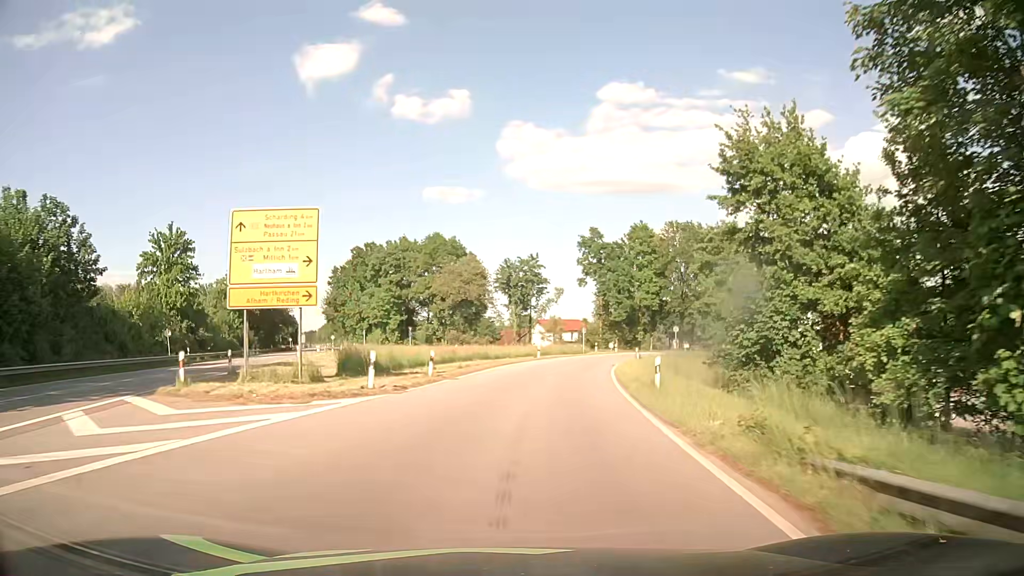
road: primary_link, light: Day
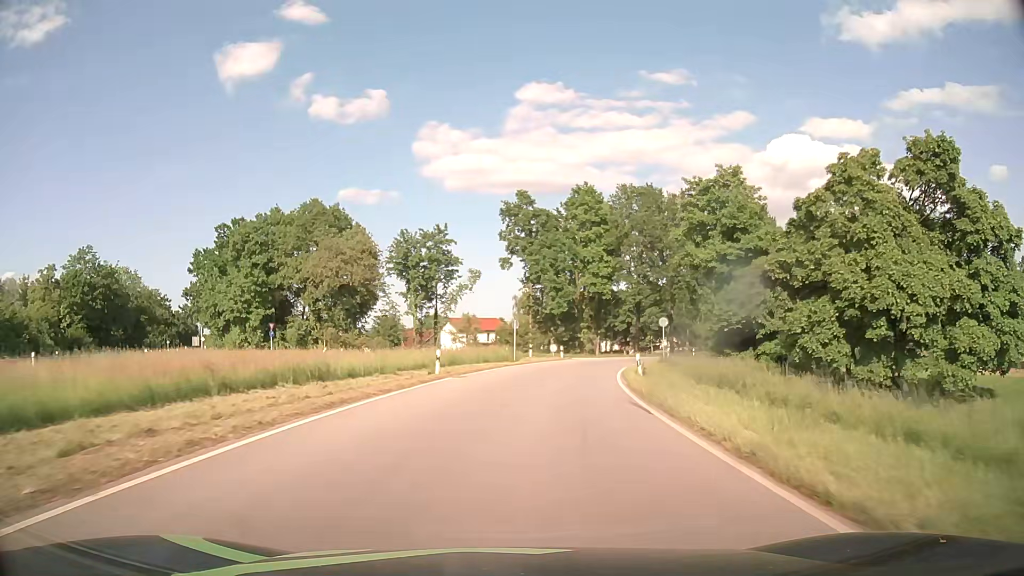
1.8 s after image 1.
(+1.6, +26.2) m; +8°
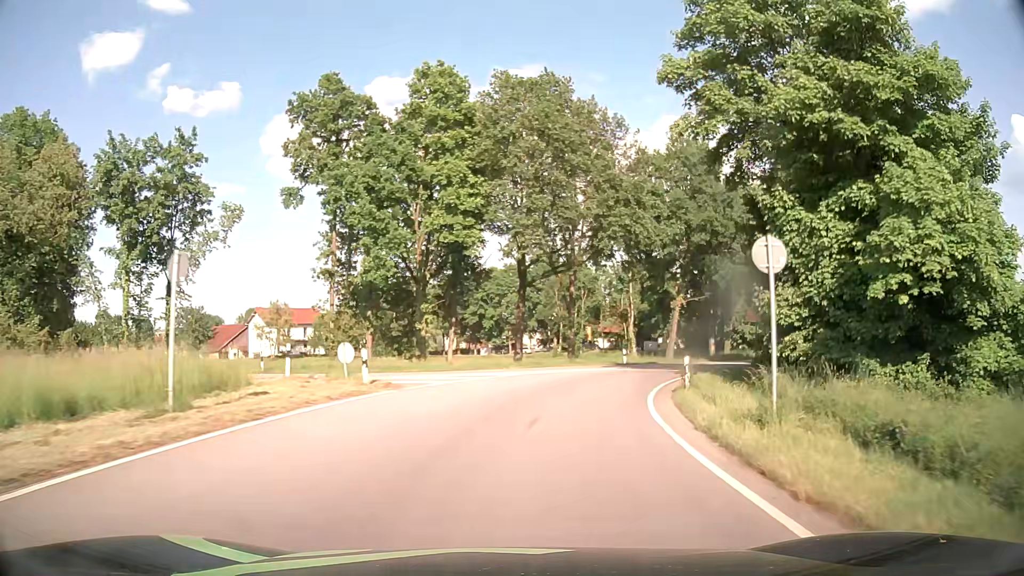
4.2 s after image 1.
(+3.0, +34.0) m; +12°
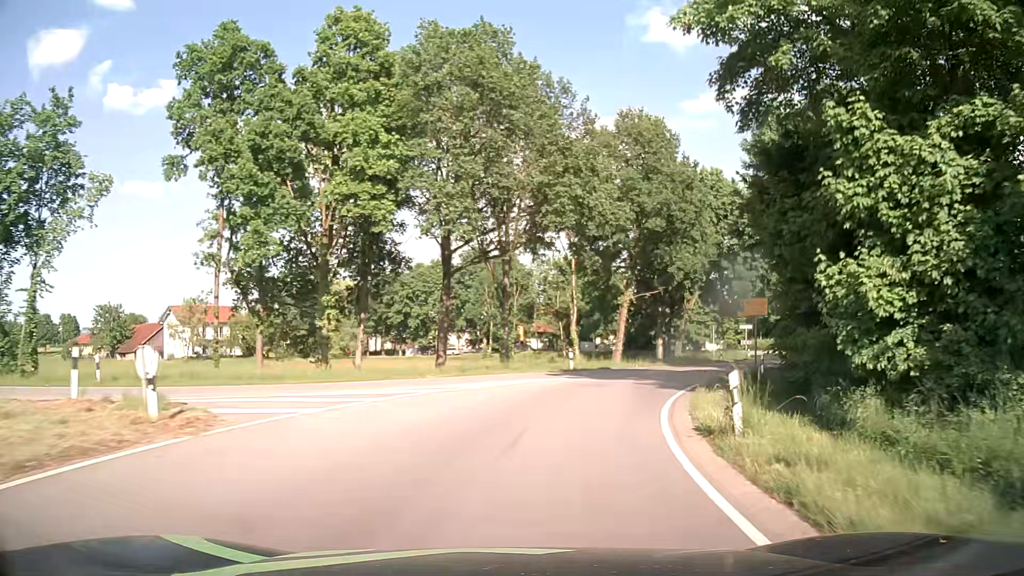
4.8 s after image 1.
(+0.4, +8.0) m; +6°
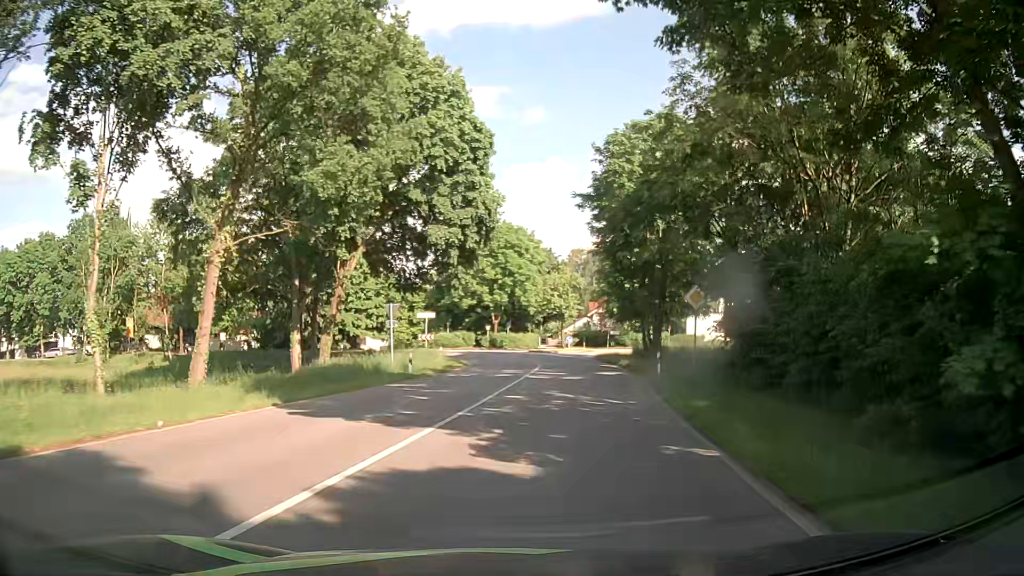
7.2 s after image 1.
(+7.2, +28.2) m; +29°
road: tertiary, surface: asphalt
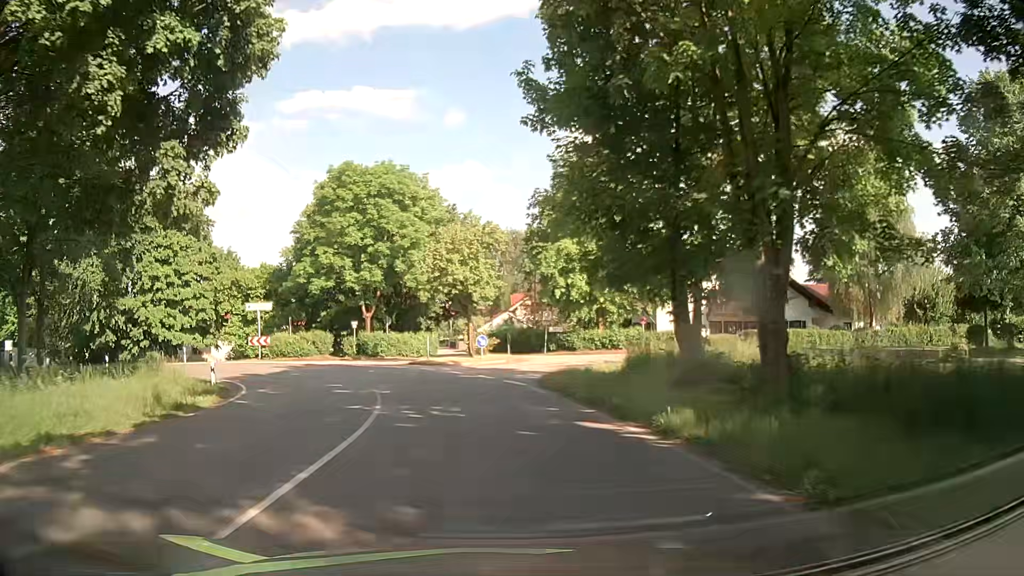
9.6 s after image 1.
(+2.8, +26.7) m; +7°
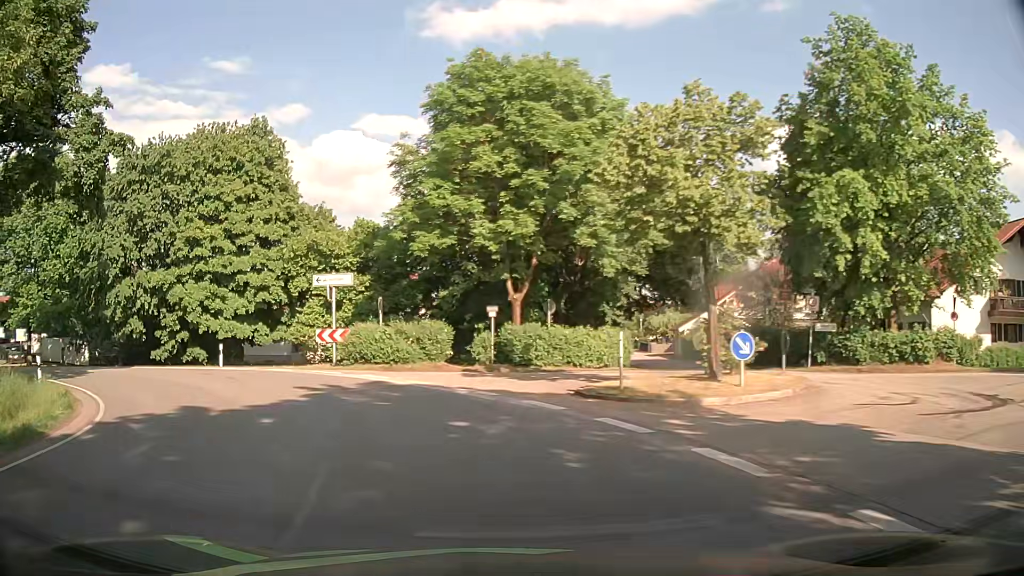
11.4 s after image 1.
(-1.7, +18.5) m; -14°
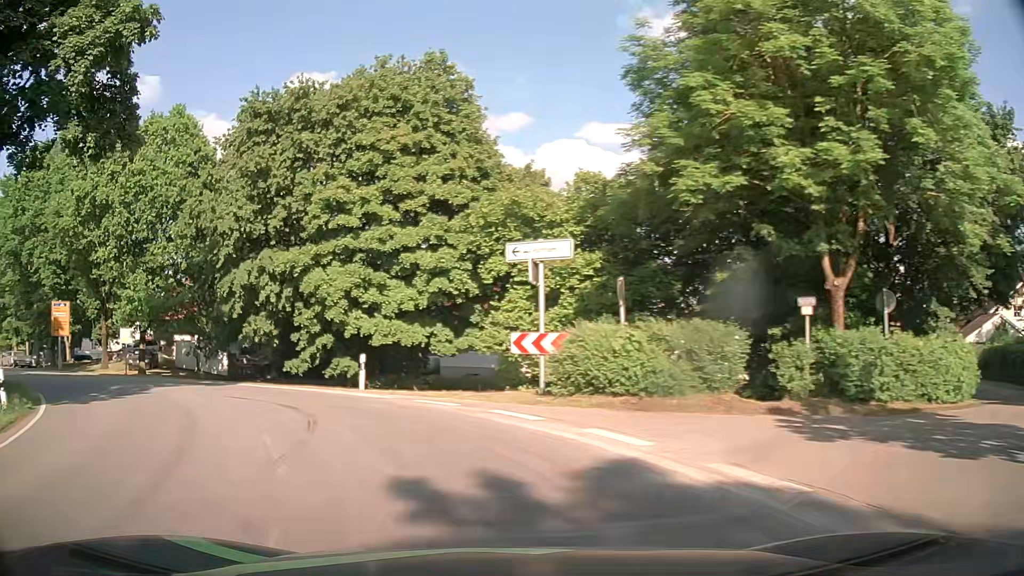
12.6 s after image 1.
(-1.9, +11.2) m; -20°
(-2, +10) (-7, +18) (-15, +25) (-23, +30) (-32, +35) (-40, +41) (-49, +46) (-57, +51) (-65, +57) (-74, +62) m
